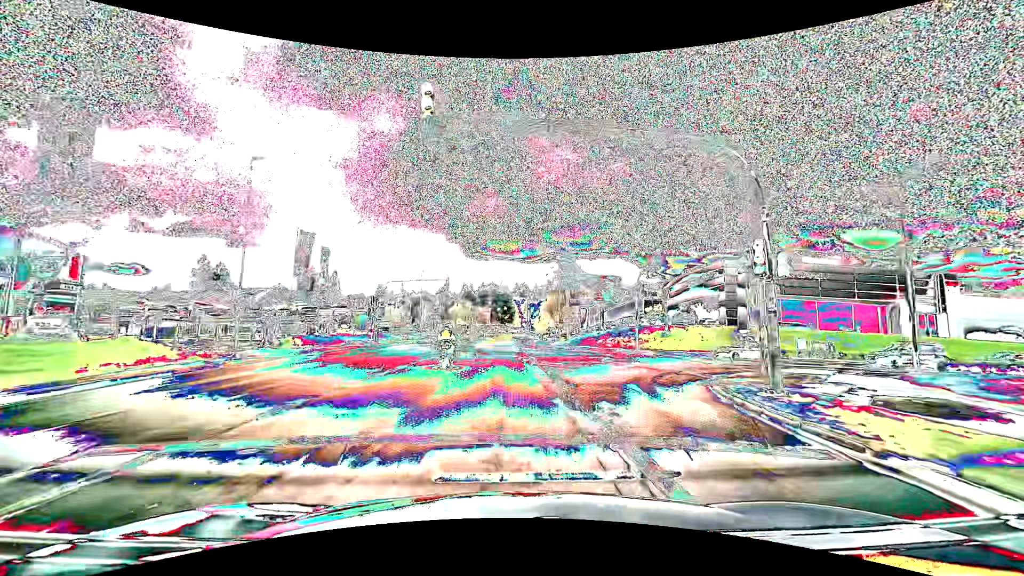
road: tertiary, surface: asphalt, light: Day
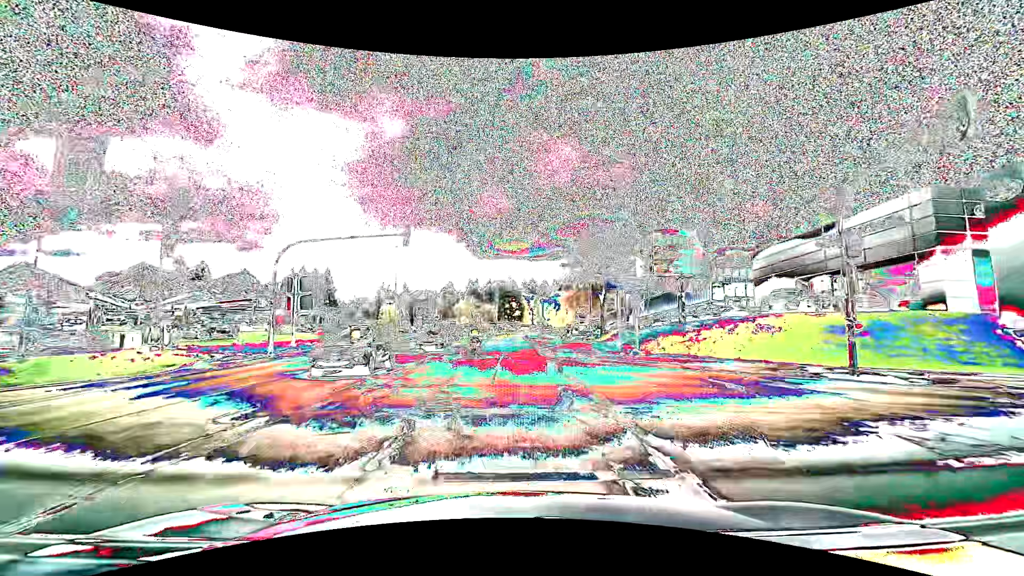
(-0.2, +22.8) m; -1°
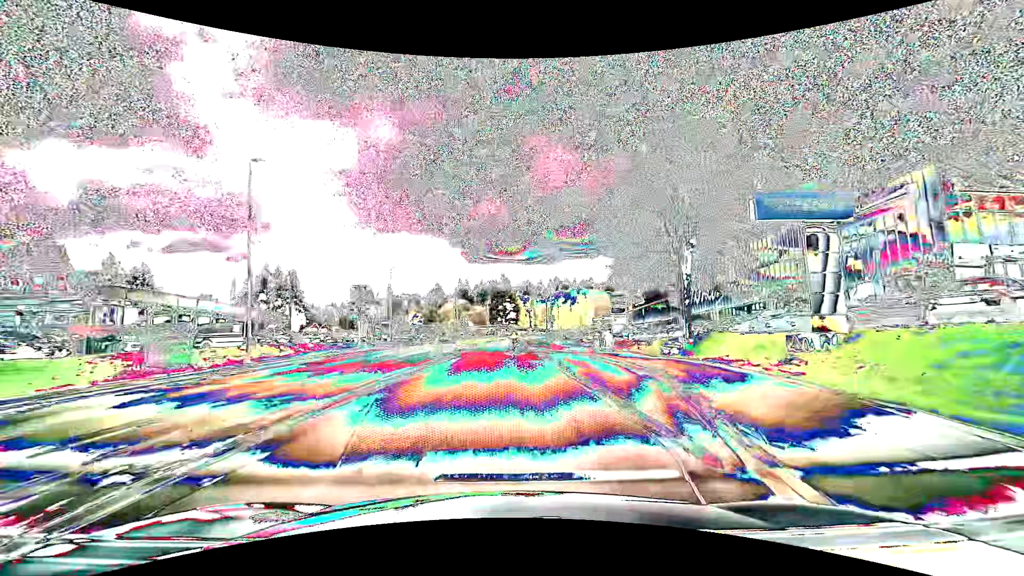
(-0.1, +30.5) m; 0°
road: secondary
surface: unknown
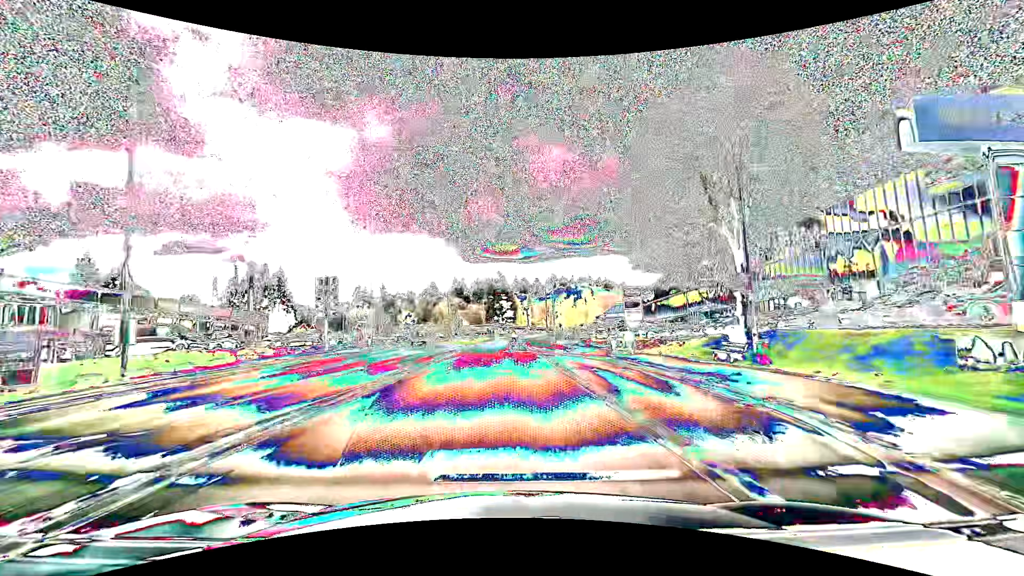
(+0.1, +7.6) m; +1°
(0, +10) (0, +20) (0, +30) (0, +40) (0, +50) (0, +60) (0, +70) (0, +80) (+1, +90) (+2, +100) m
